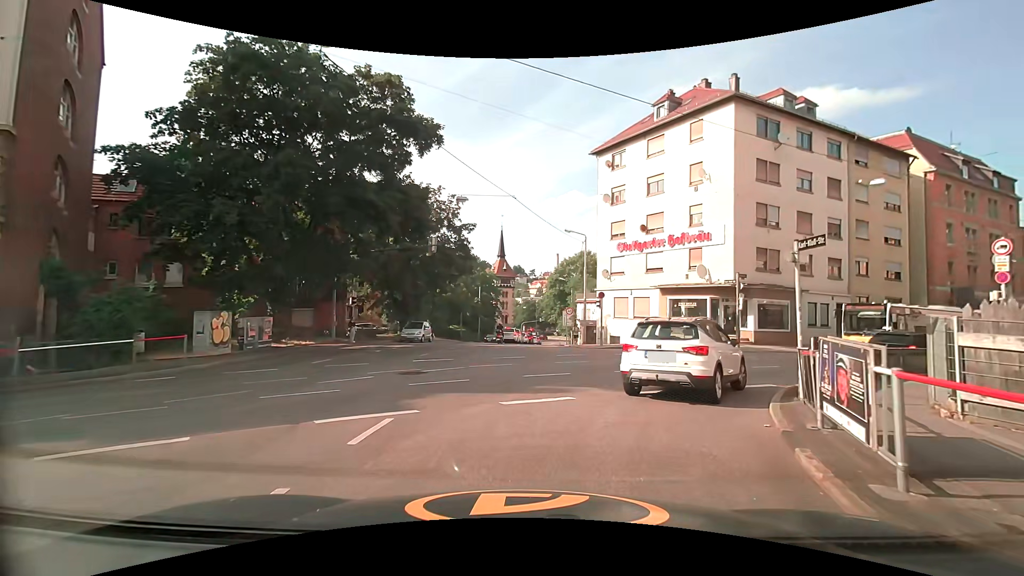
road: secondary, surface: asphalt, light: Day
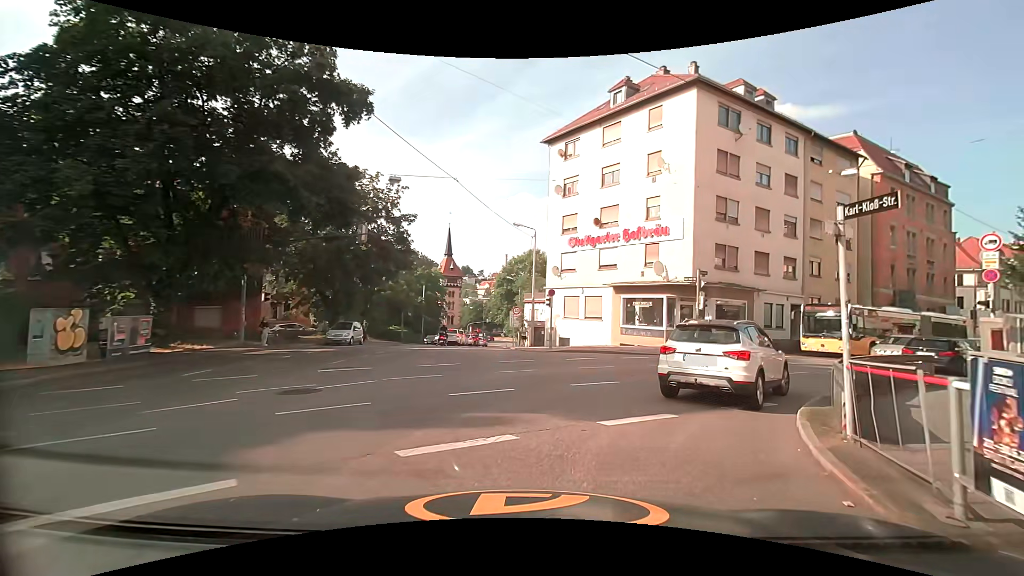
(+0.2, +3.3) m; +7°
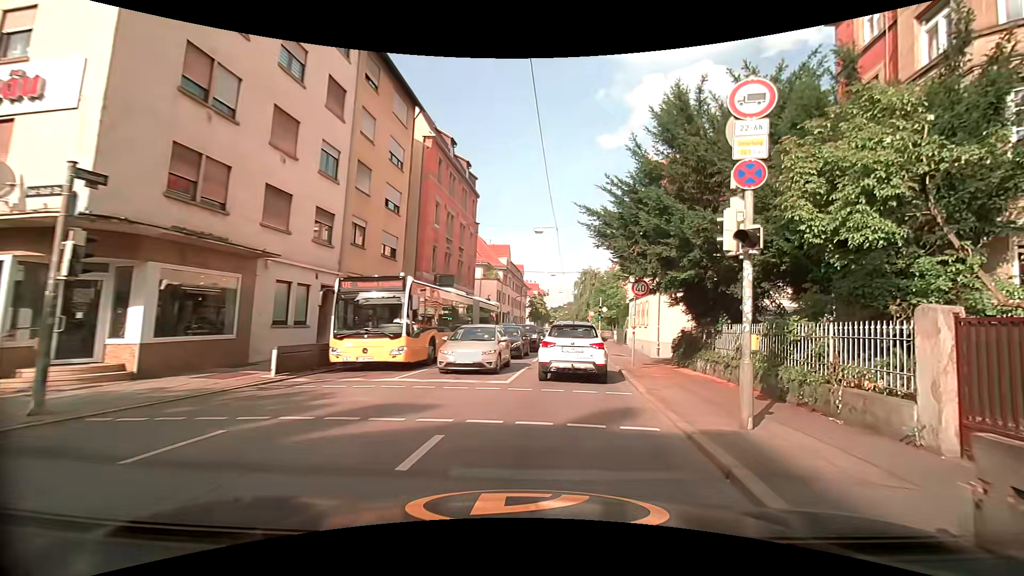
(+6.2, +14.9) m; +49°
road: tertiary
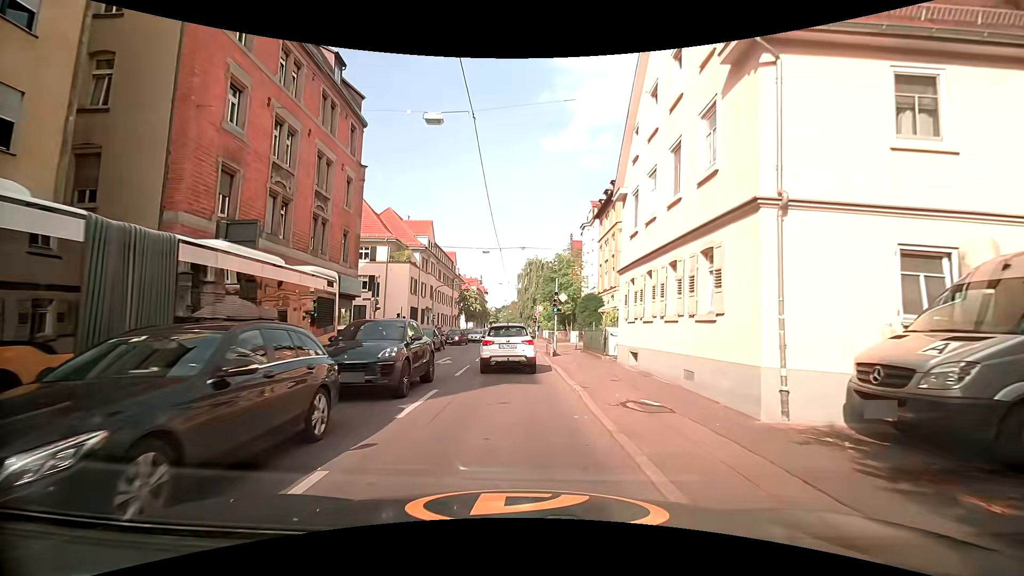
(+2.3, +18.4) m; +6°
(0, +10) (0, +20) (0, +30) (0, +40) (0, +50) (0, +60) (0, +70) (0, +80) (+1, +90) (+1, +100) m
